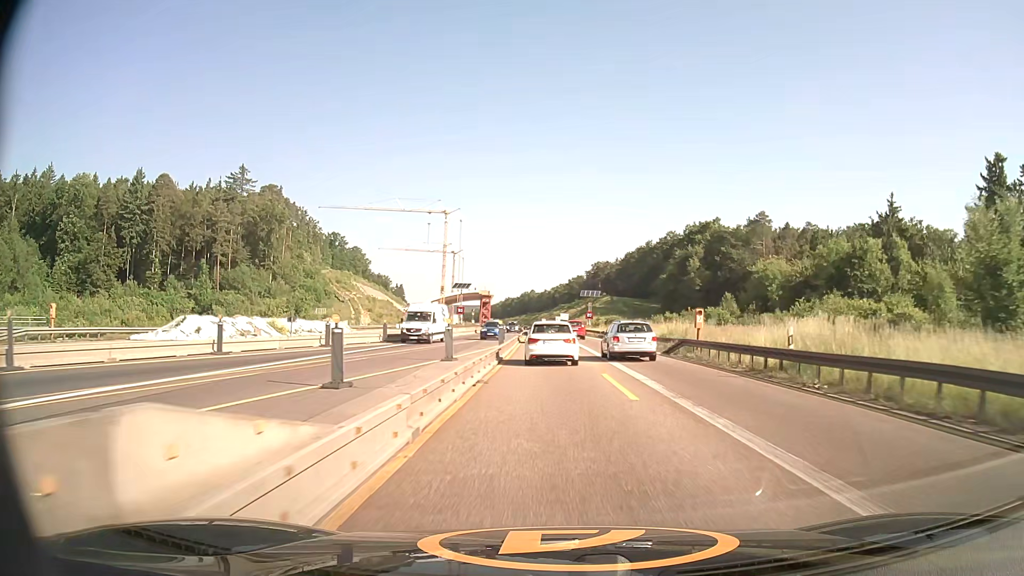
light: Day
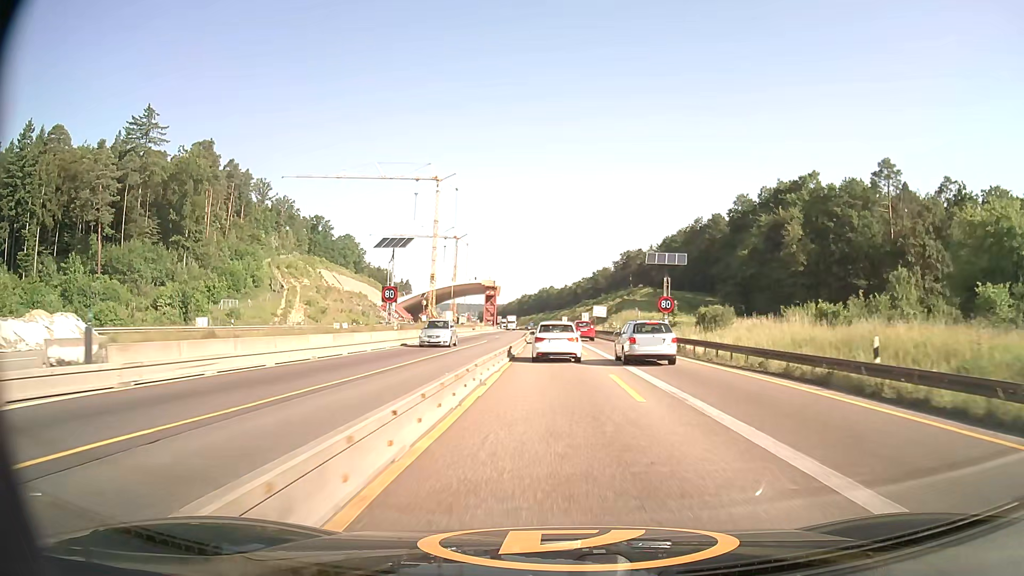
(-0.9, +53.0) m; -2°
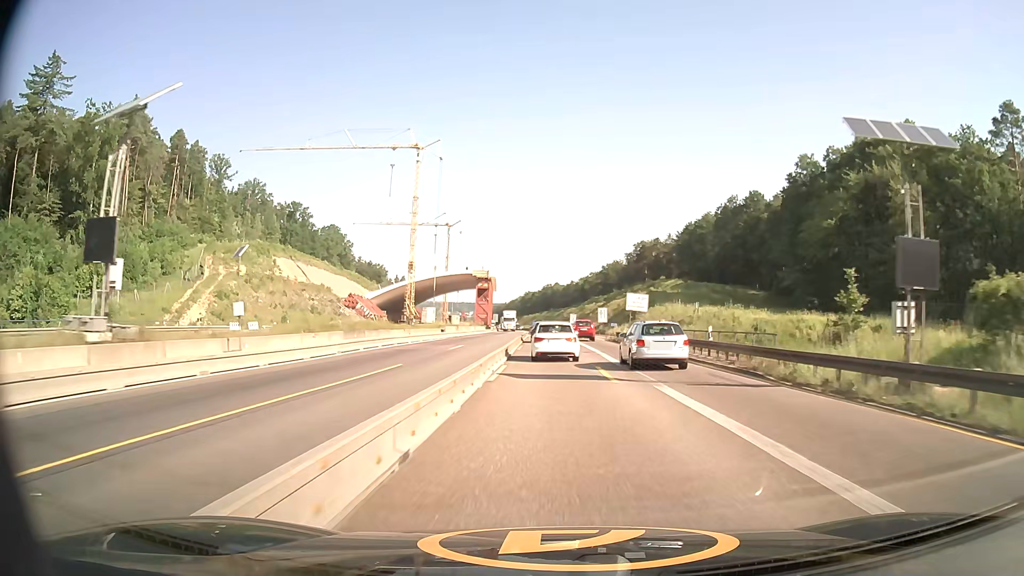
(-0.1, +32.4) m; 0°
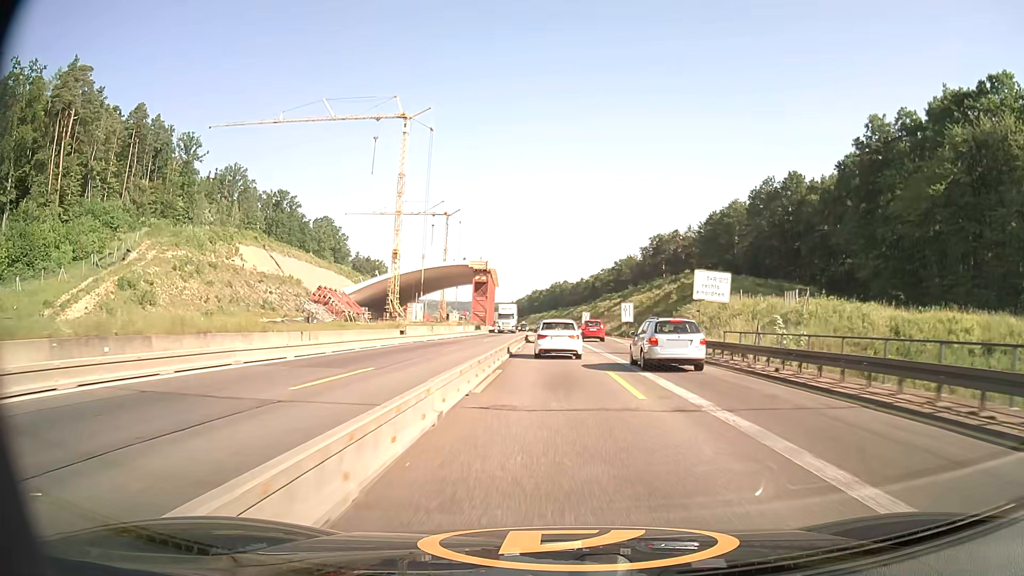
(-0.1, +21.7) m; -1°
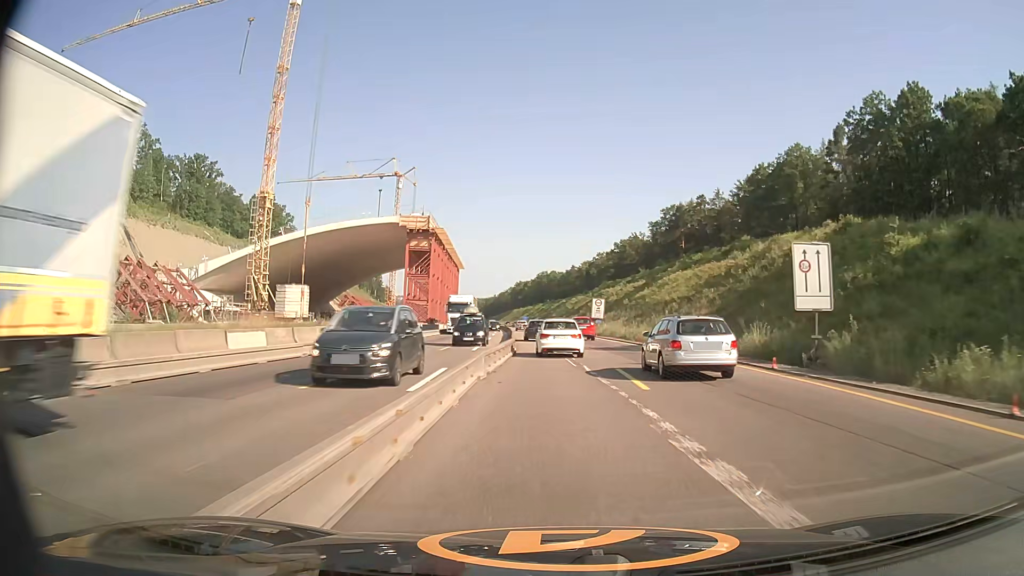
(+0.1, +53.9) m; +1°
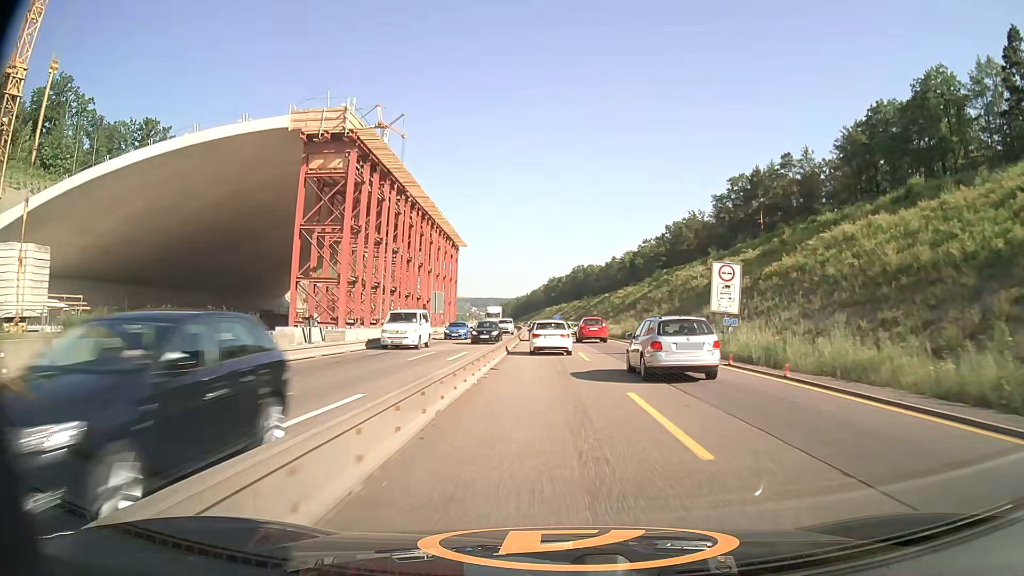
(-0.7, +42.7) m; -3°
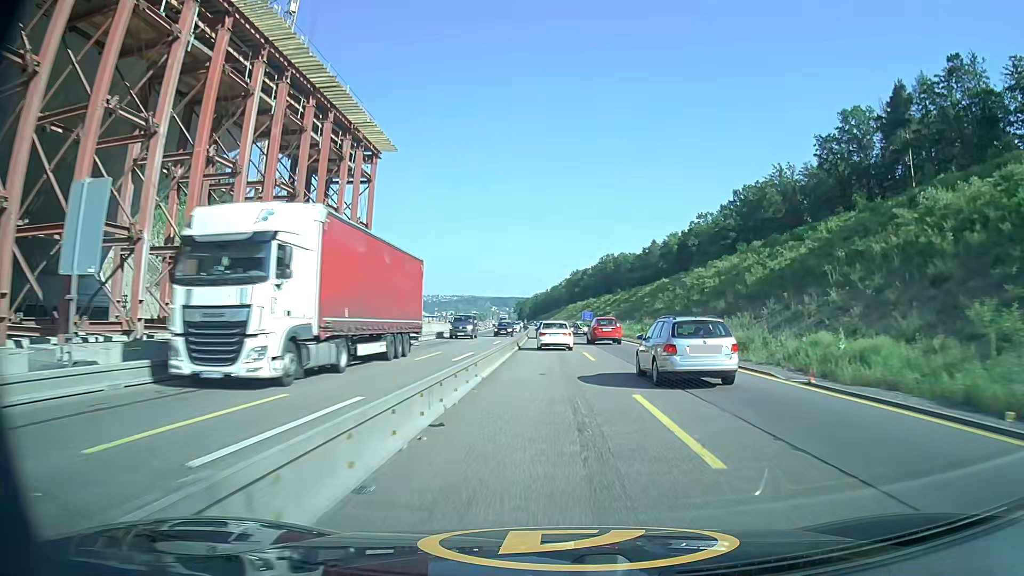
(-0.9, +54.4) m; -2°
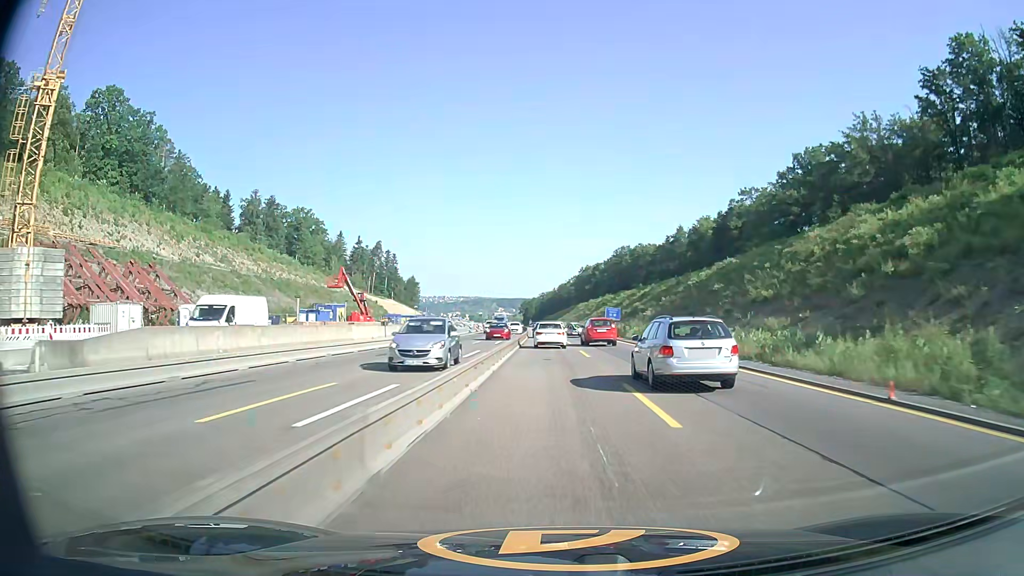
(-0.1, +33.7) m; -1°
(0, +10) (0, +20) (0, +30) (0, +40) (0, +50) (0, +60) (-1, +70) (-1, +80) (-1, +90) (-2, +100) m
